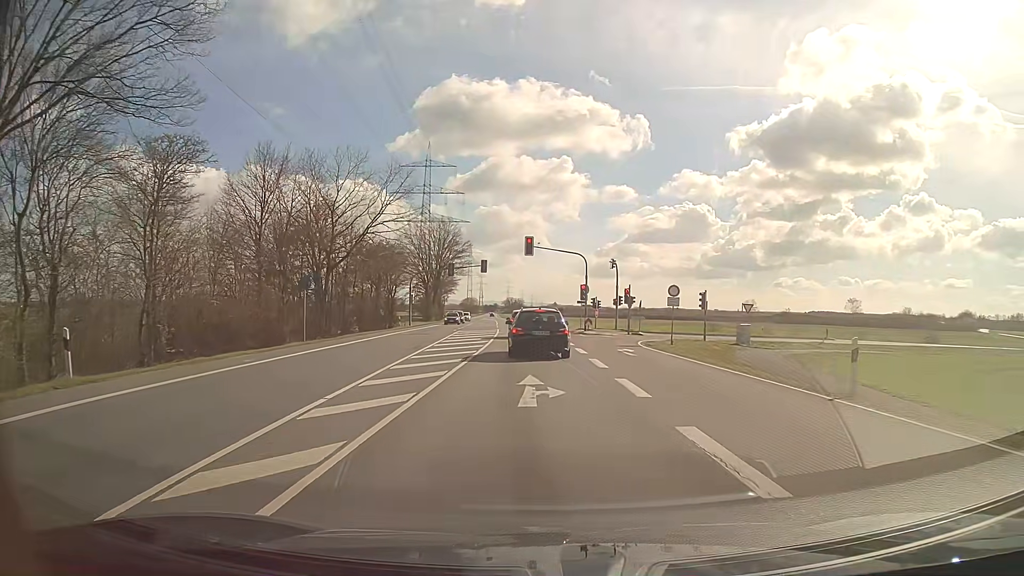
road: secondary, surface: asphalt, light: Day
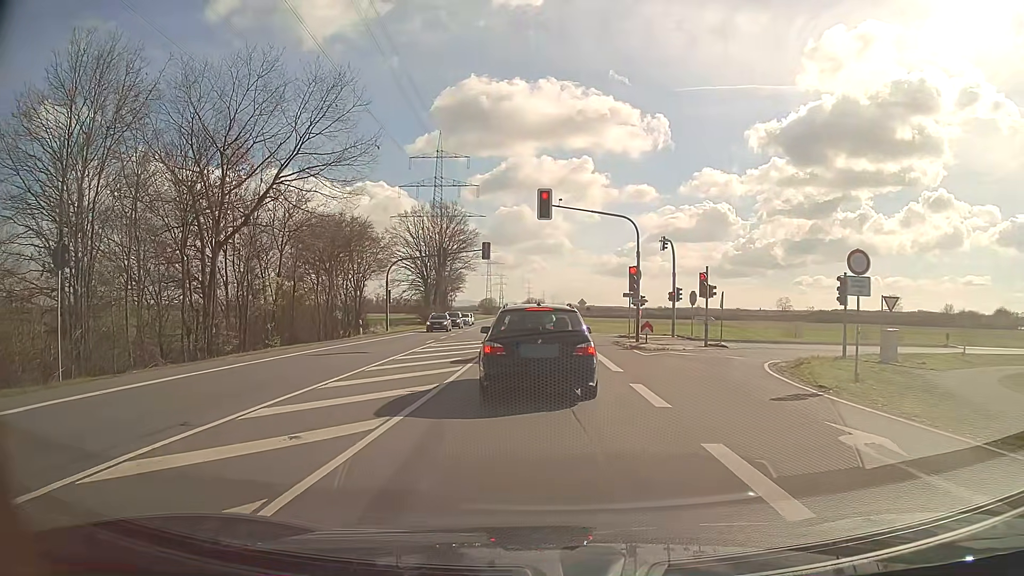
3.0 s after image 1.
(0.0, +18.6) m; -2°
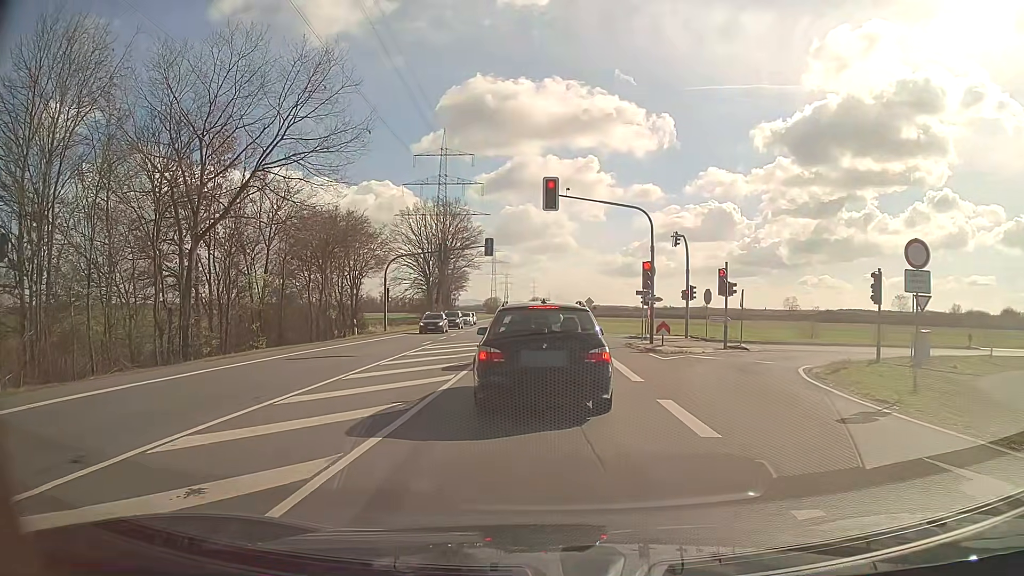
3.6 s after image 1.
(0.0, +2.3) m; 0°
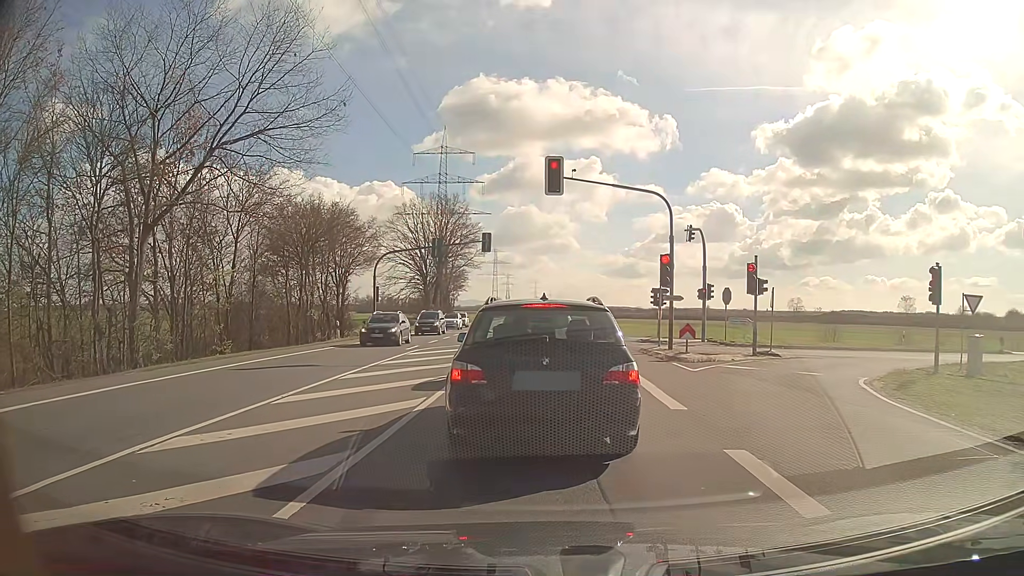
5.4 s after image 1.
(0.0, +3.5) m; -2°
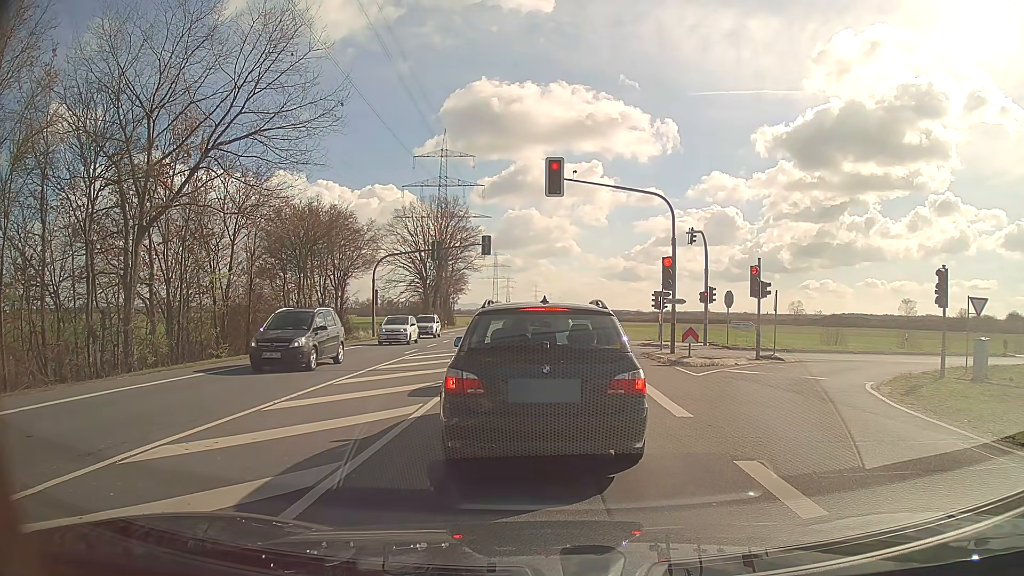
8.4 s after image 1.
(0.0, +0.4) m; 0°
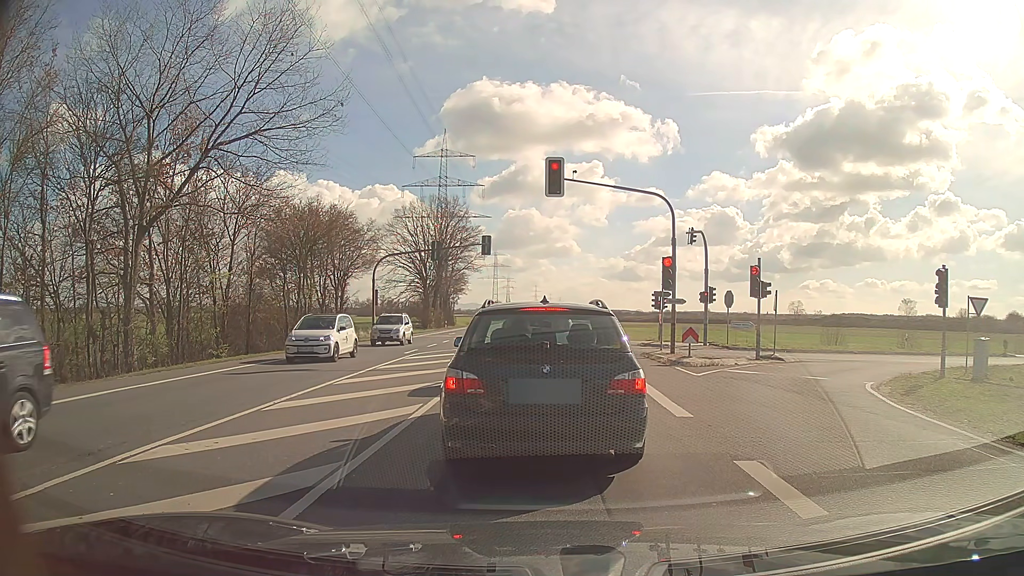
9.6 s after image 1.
(0.0, 0.0) m; 0°
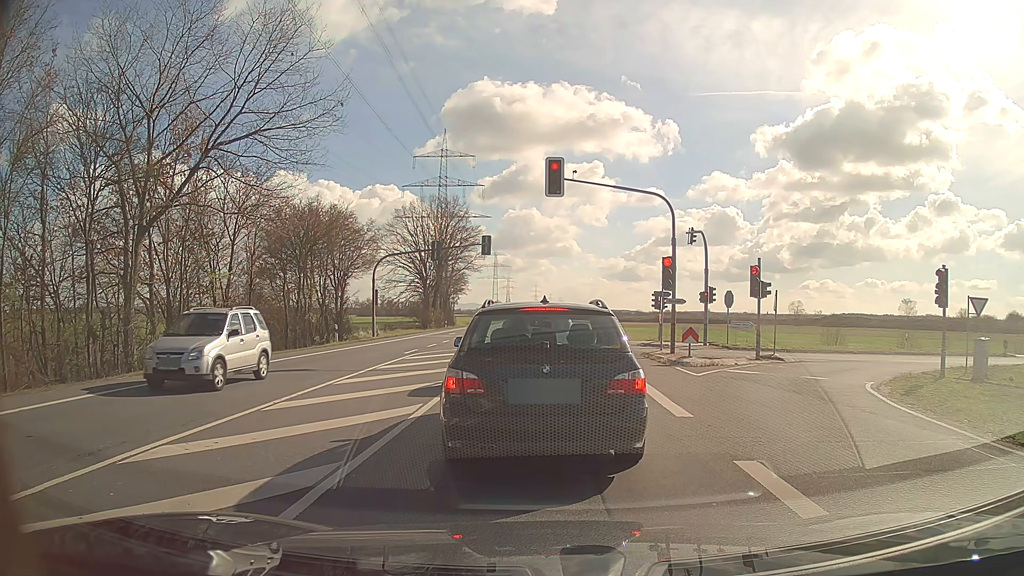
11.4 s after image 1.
(0.0, 0.0) m; 0°
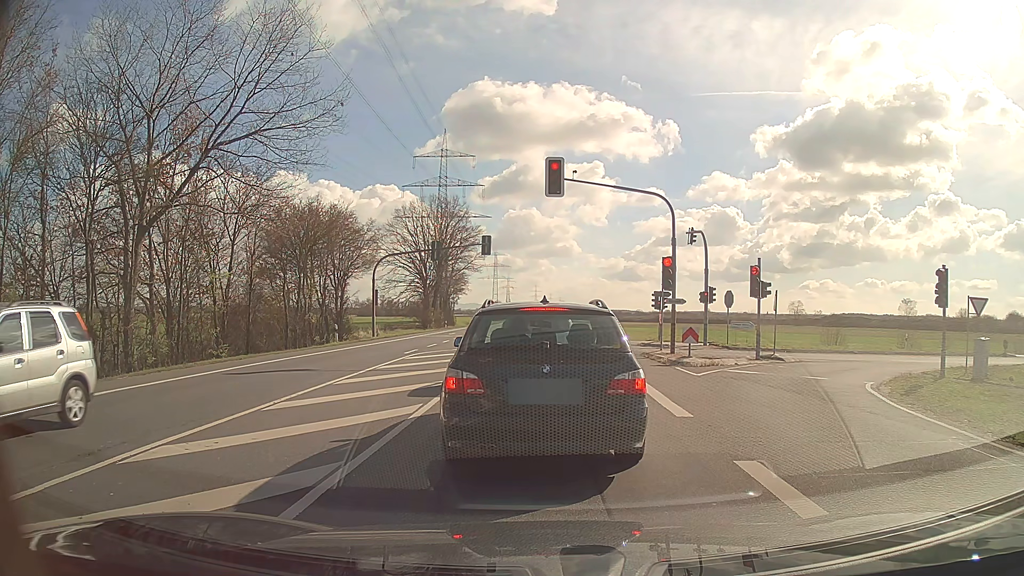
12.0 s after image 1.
(0.0, 0.0) m; 0°
